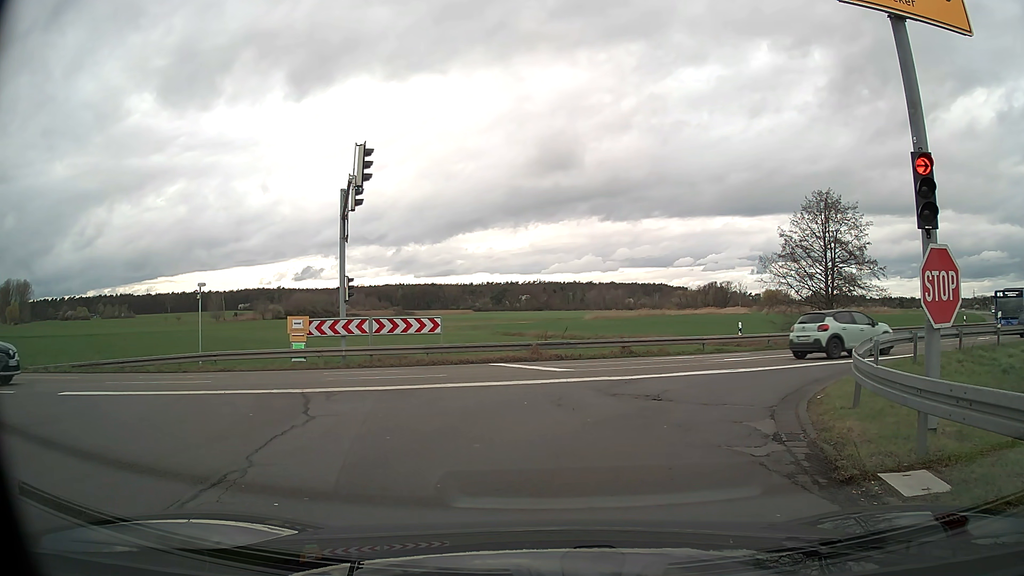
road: tertiary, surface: asphalt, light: Day
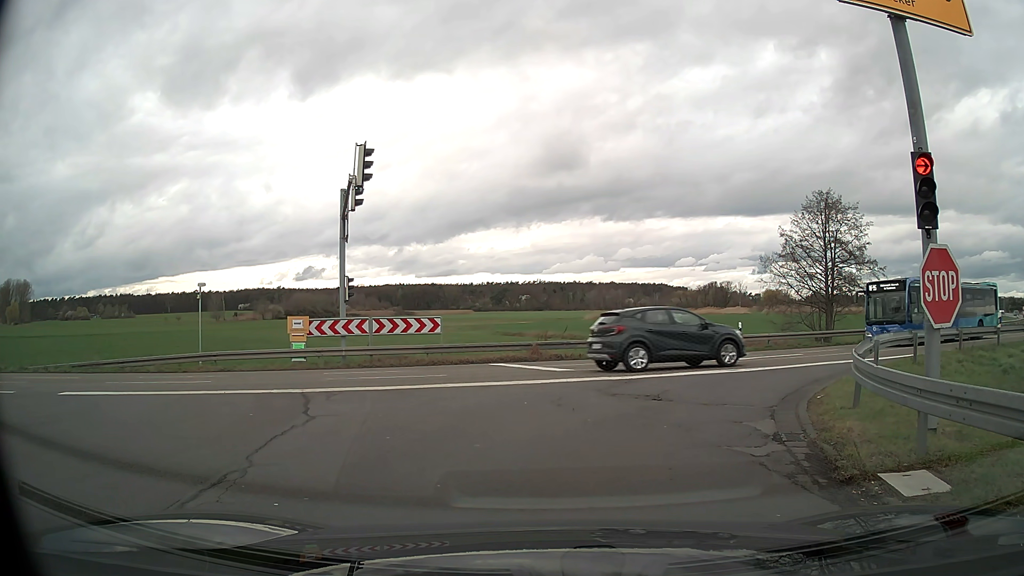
(0.0, 0.0) m; 0°
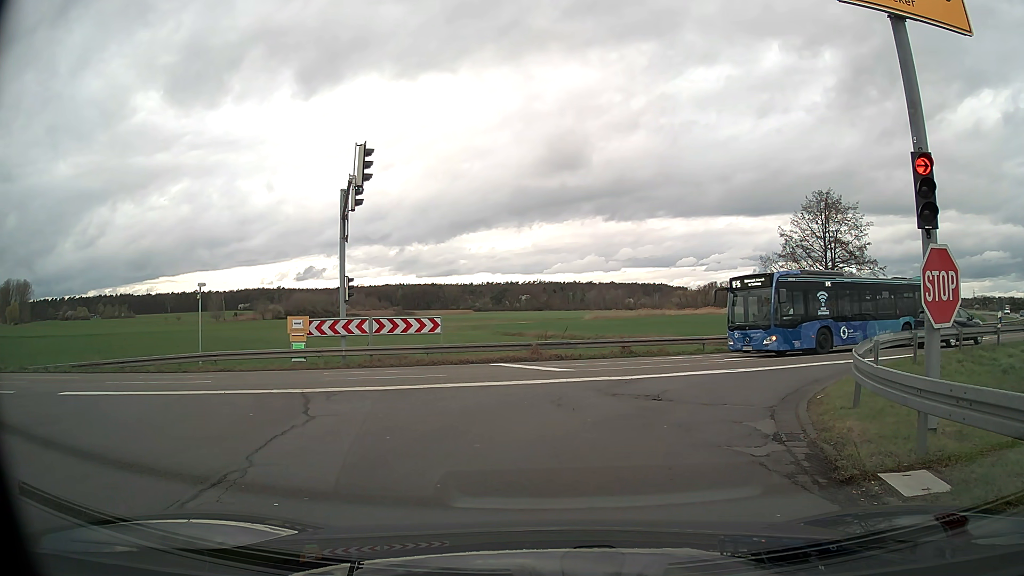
(0.0, 0.0) m; 0°
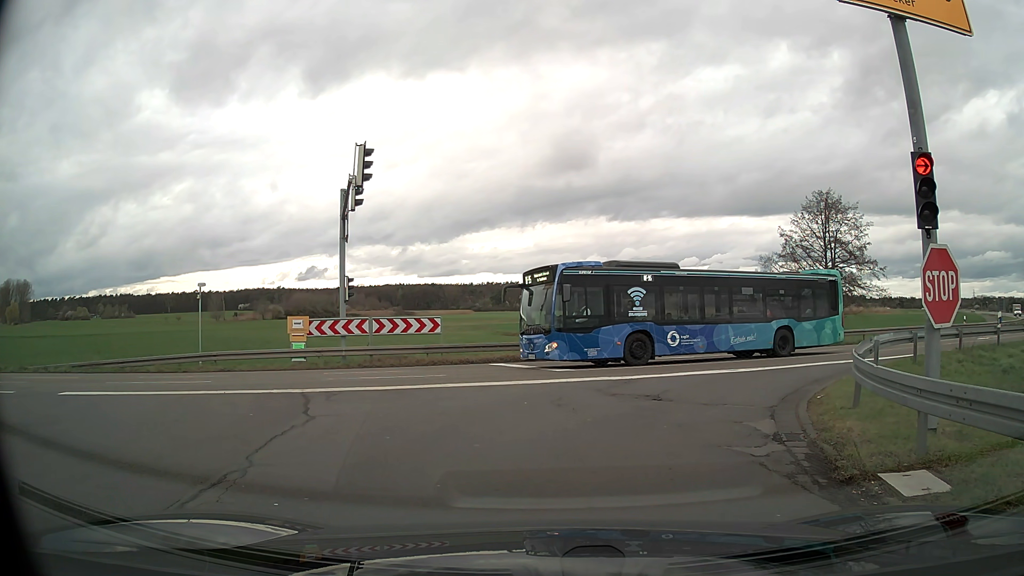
(0.0, 0.0) m; 0°
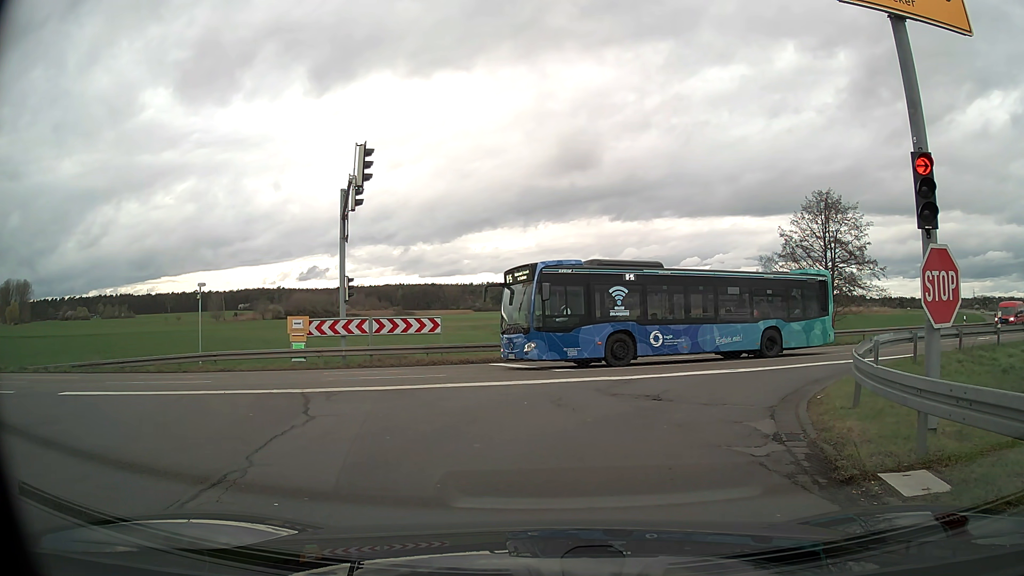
(0.0, 0.0) m; 0°
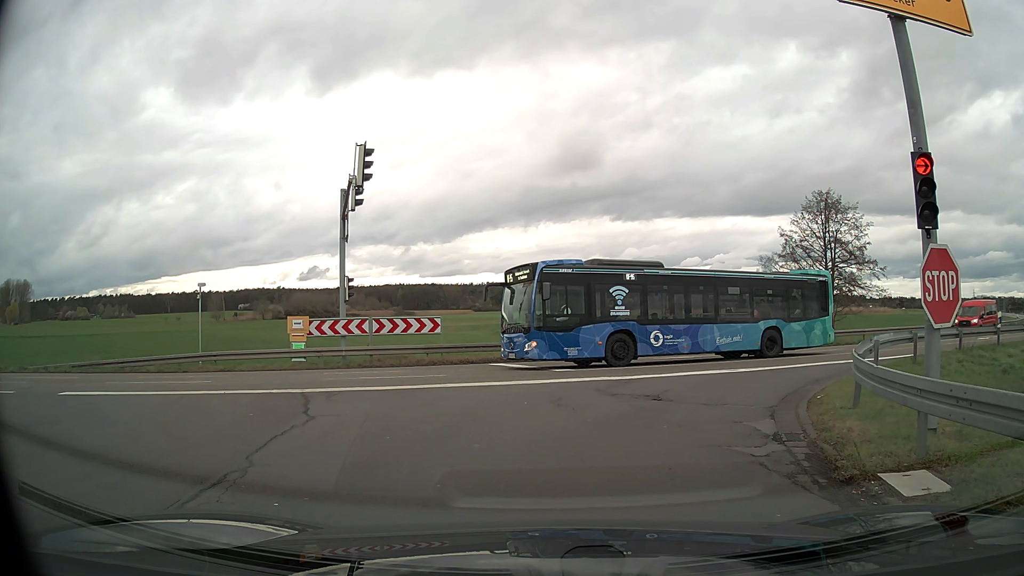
(0.0, 0.0) m; 0°
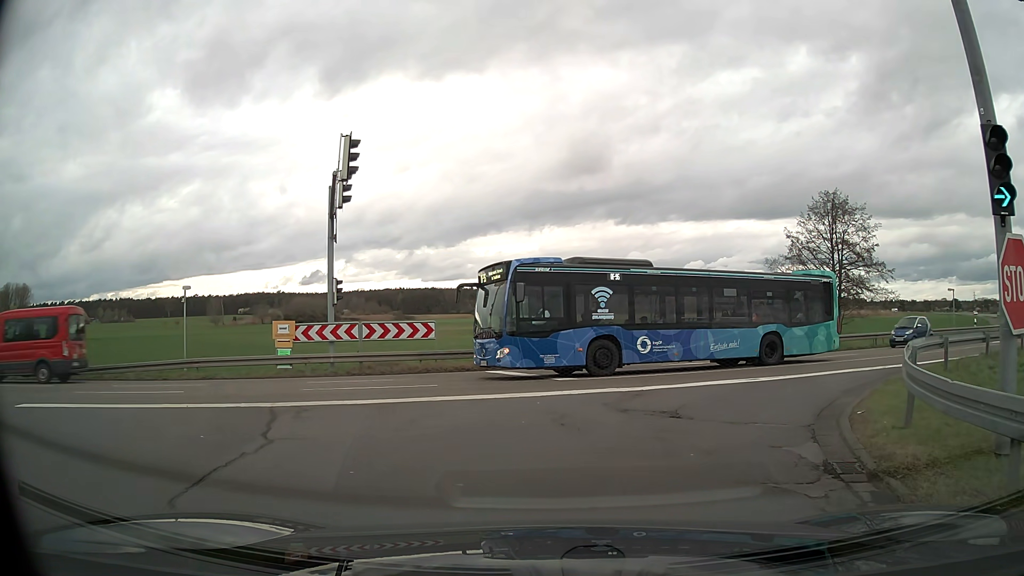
(0.0, +1.6) m; -1°
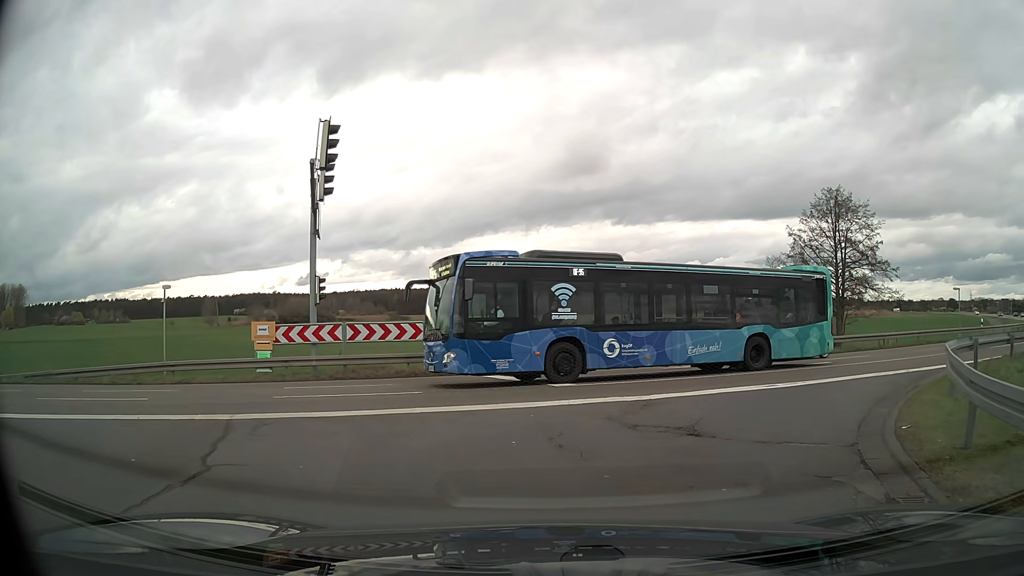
(0.0, +1.5) m; +1°
